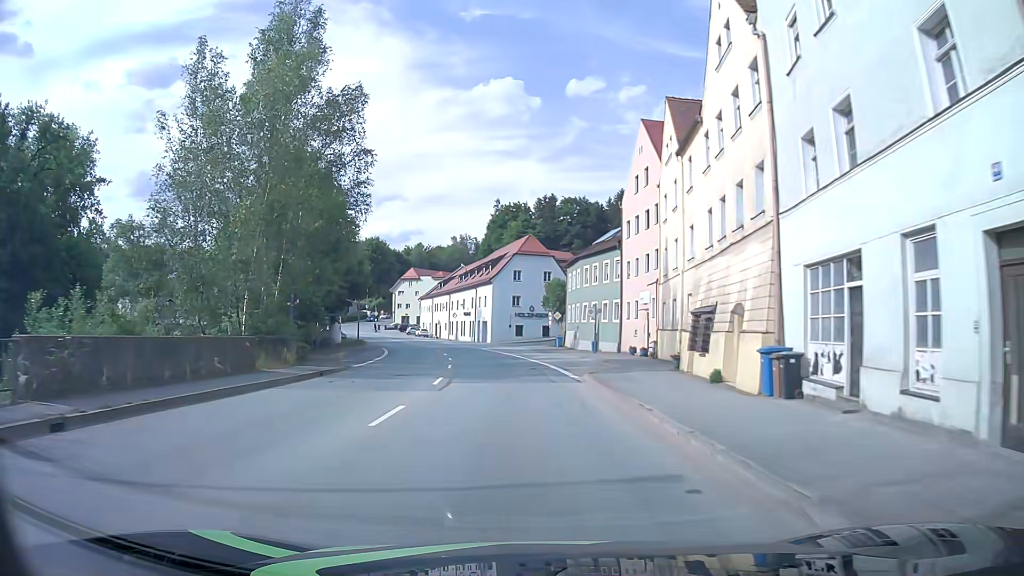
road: primary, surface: asphalt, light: Day
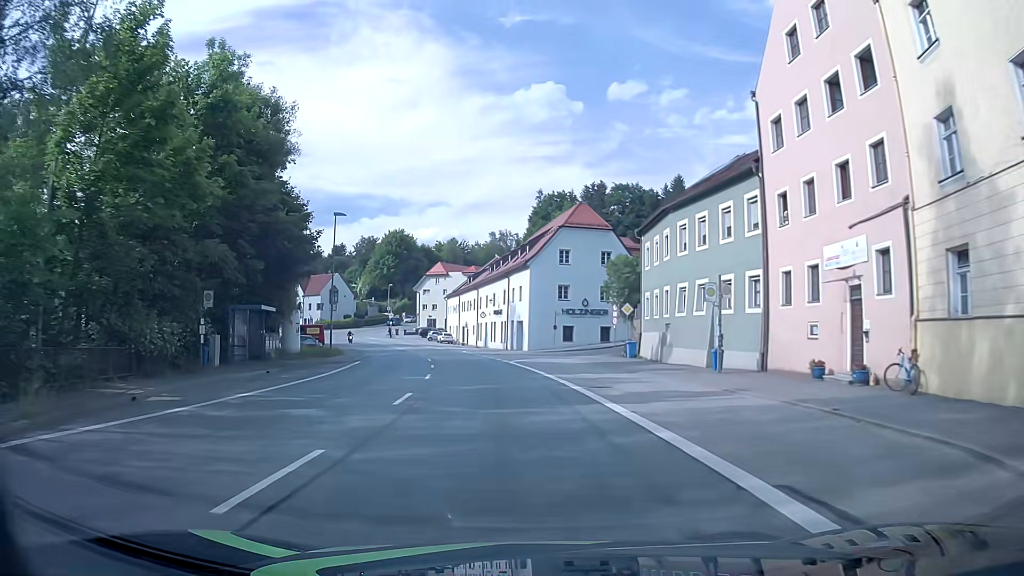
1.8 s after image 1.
(-0.8, +23.3) m; -4°
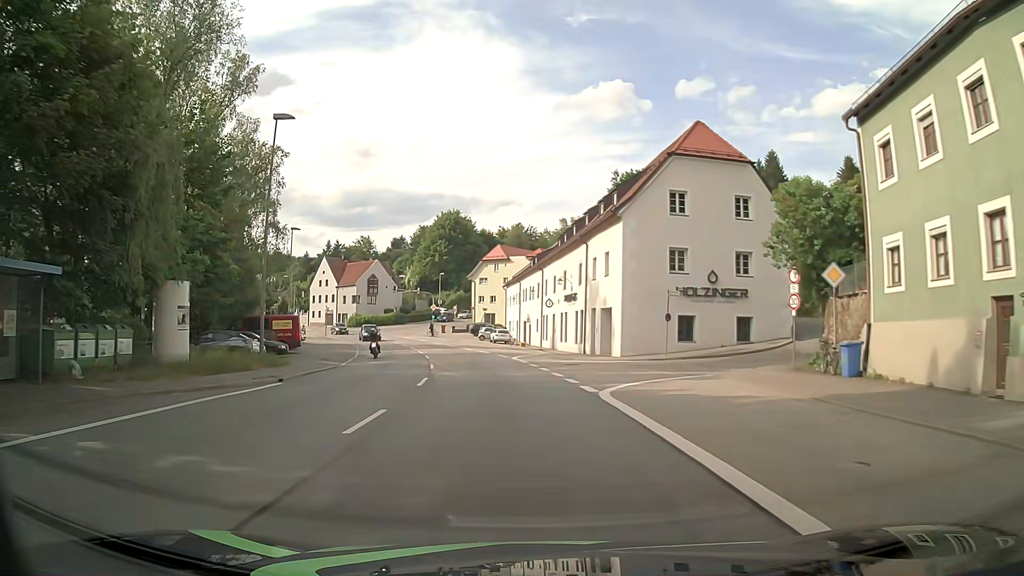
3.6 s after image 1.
(-1.1, +23.0) m; -6°
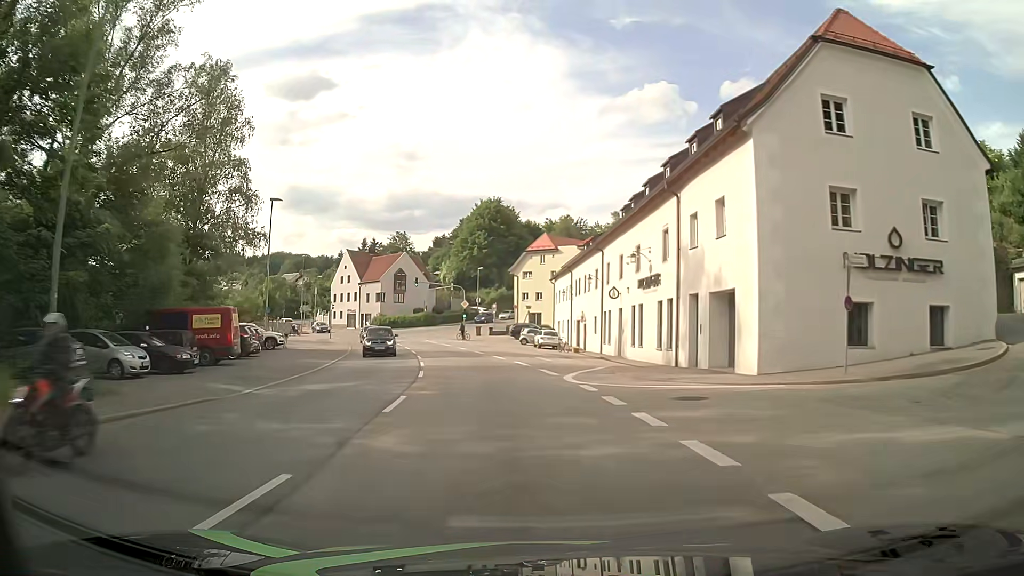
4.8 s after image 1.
(-0.6, +15.3) m; -4°
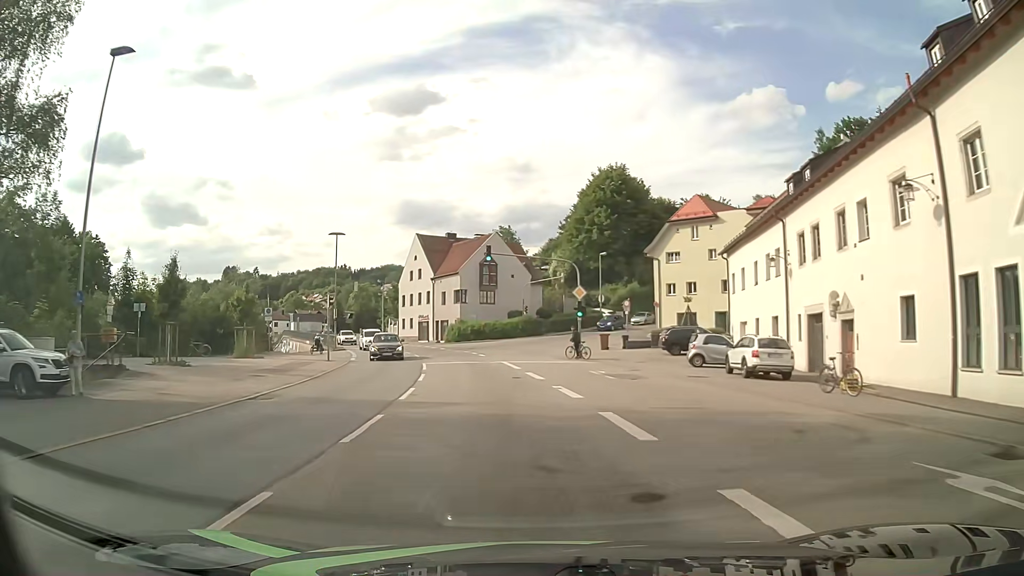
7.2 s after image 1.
(-2.5, +30.2) m; -10°
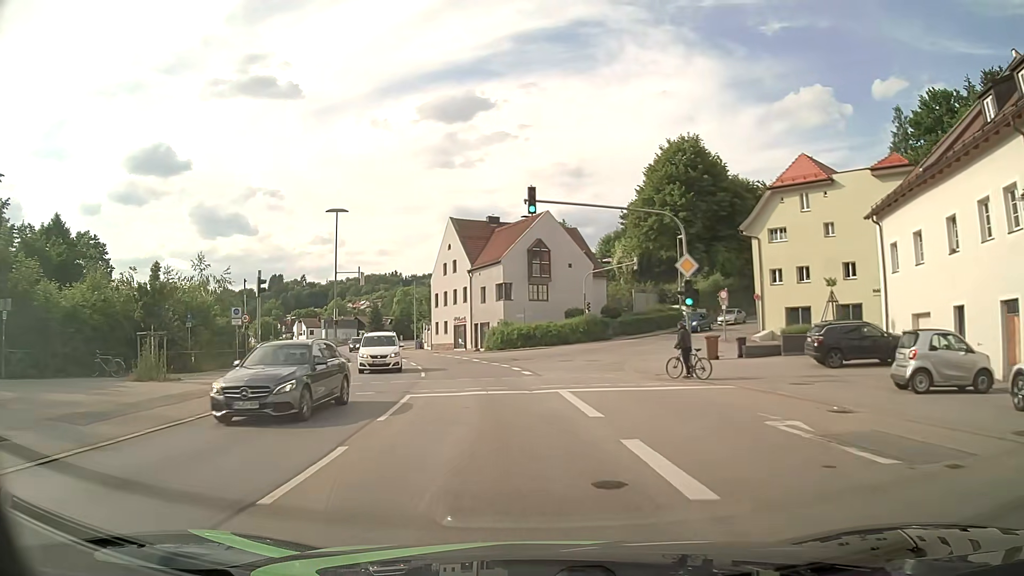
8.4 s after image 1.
(-0.7, +15.0) m; -5°
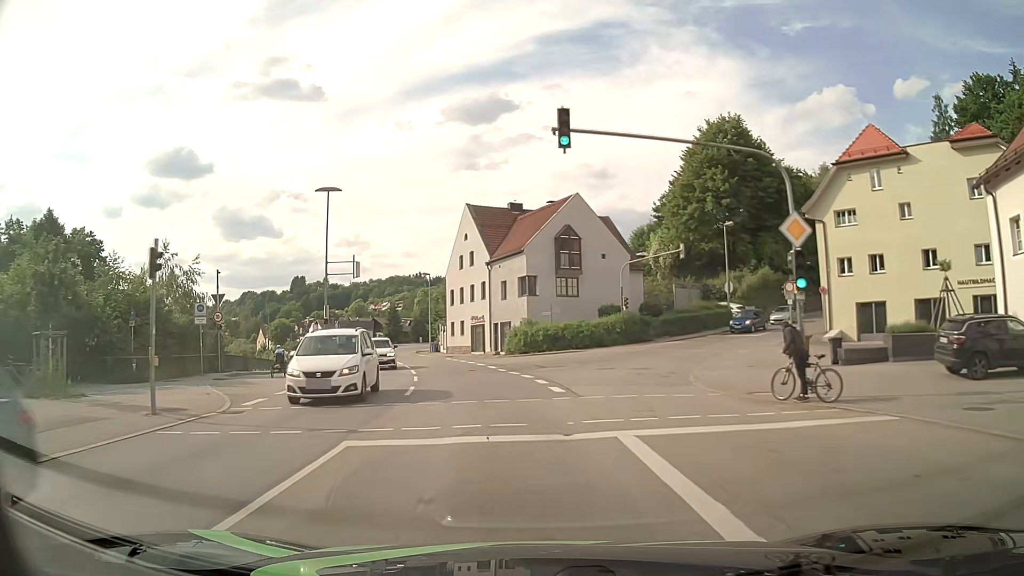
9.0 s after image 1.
(-0.1, +7.5) m; -2°
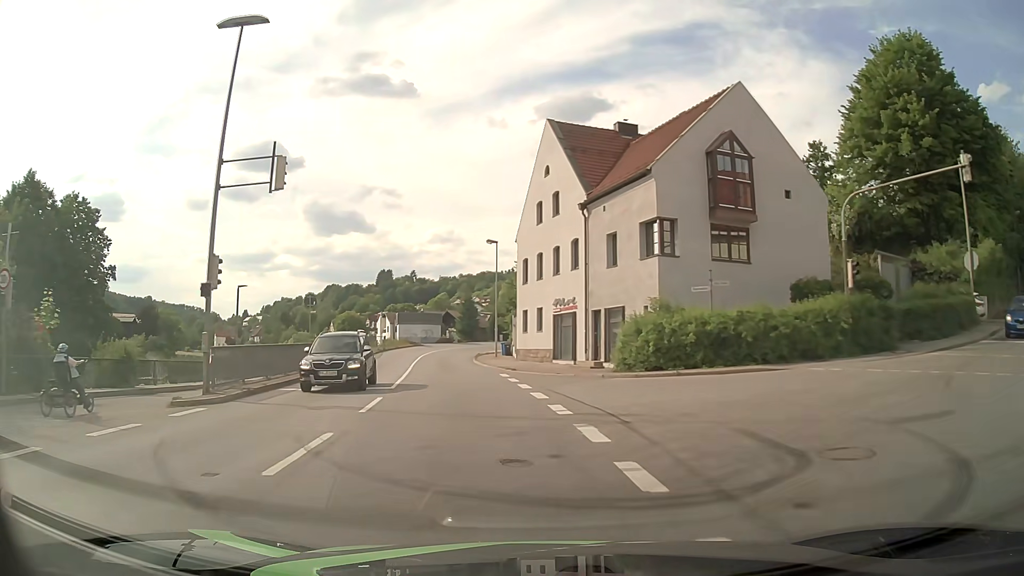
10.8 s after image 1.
(-1.3, +22.4) m; -8°
(0, +10) (-2, +20) (-3, +30) (-5, +40) (-7, +49) (-7, +59) (-8, +69) (-7, +79) (-5, +89) (-2, +99) m
